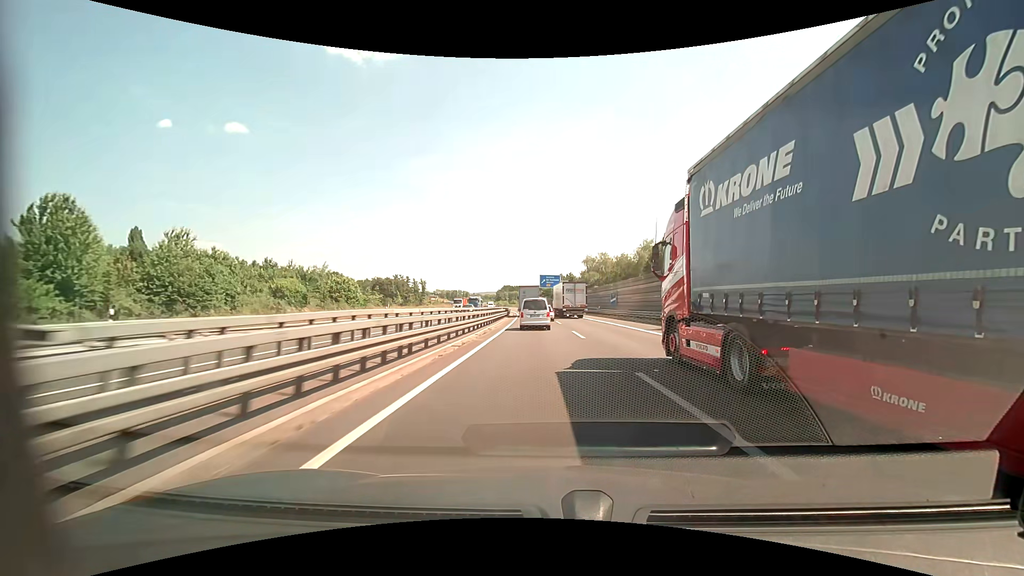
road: motorway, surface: asphalt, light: Day
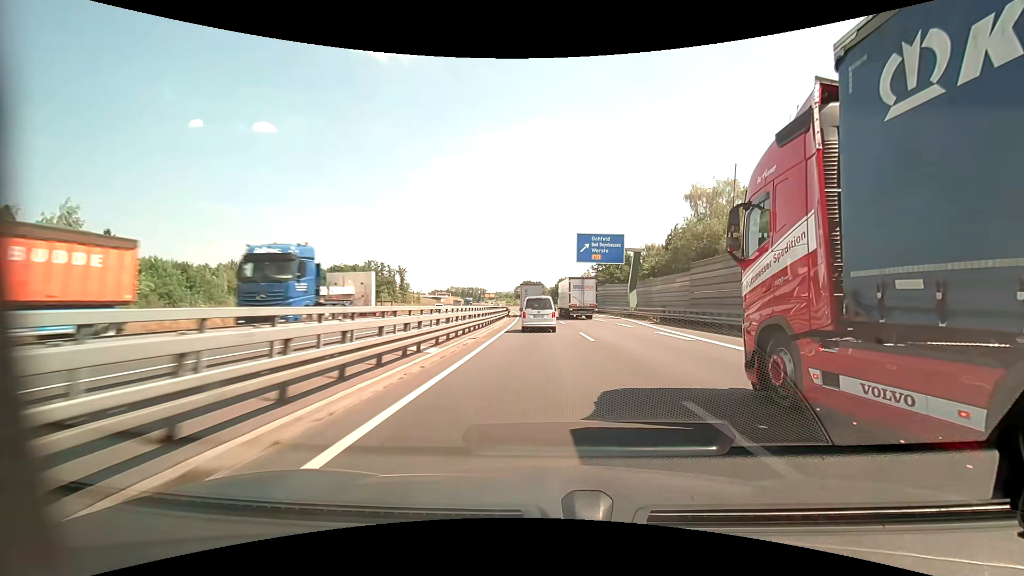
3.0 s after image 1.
(-2.0, +73.4) m; -3°
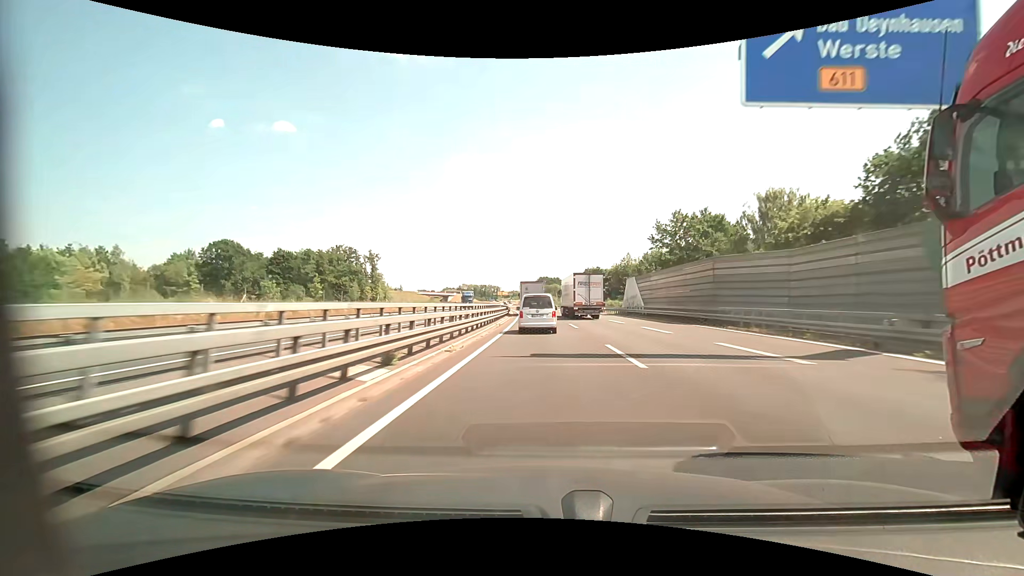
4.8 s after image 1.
(-0.7, +44.3) m; -2°
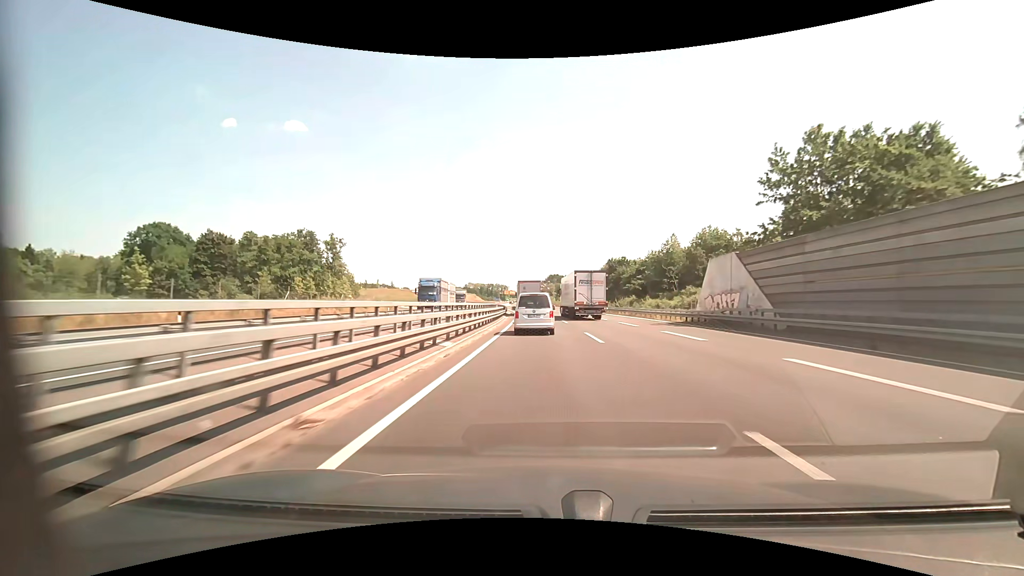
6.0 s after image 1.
(-0.2, +28.8) m; -1°
(0, +10) (0, +20) (0, +30) (0, +40) (-1, +50) (-1, +60) (-2, +70) (-2, +80) (-3, +90) (-4, +100) m
